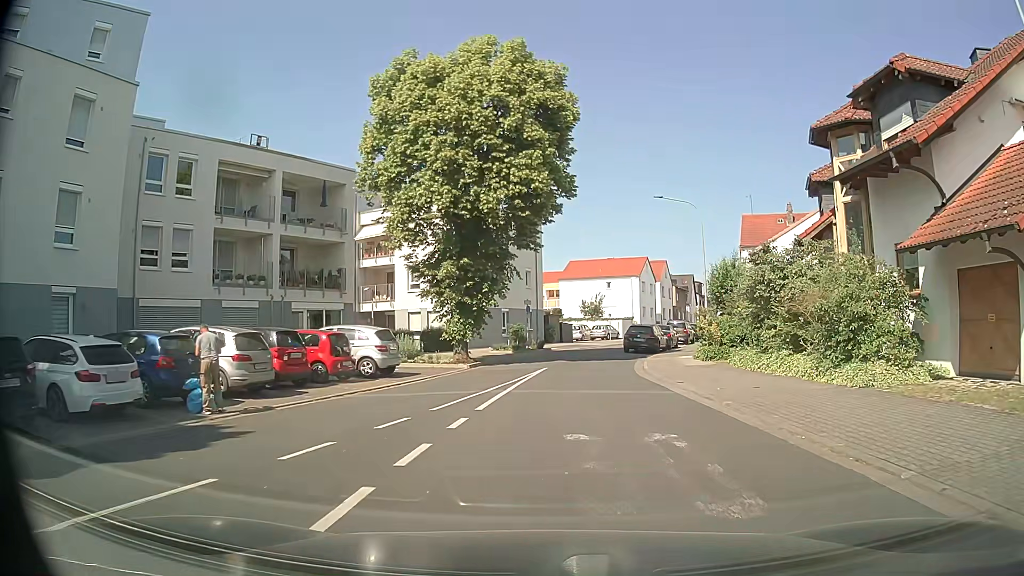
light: Day
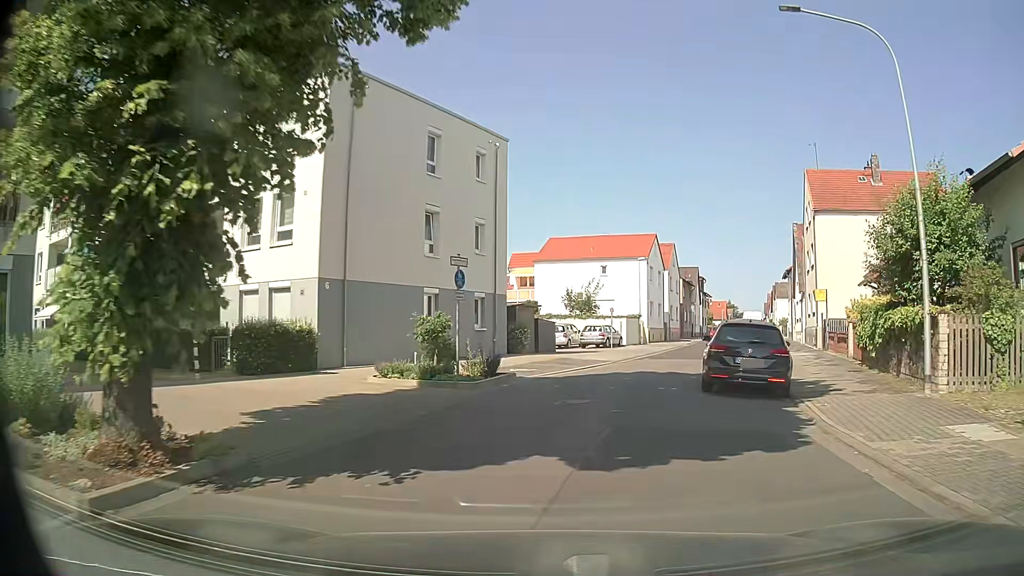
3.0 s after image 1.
(+0.1, +21.7) m; +2°
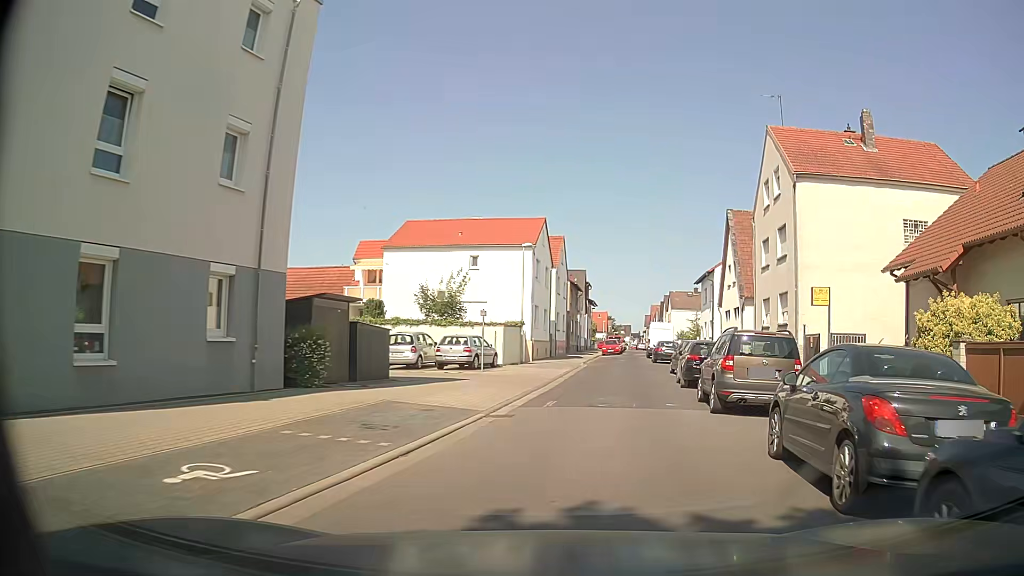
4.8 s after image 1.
(+0.9, +13.5) m; +11°
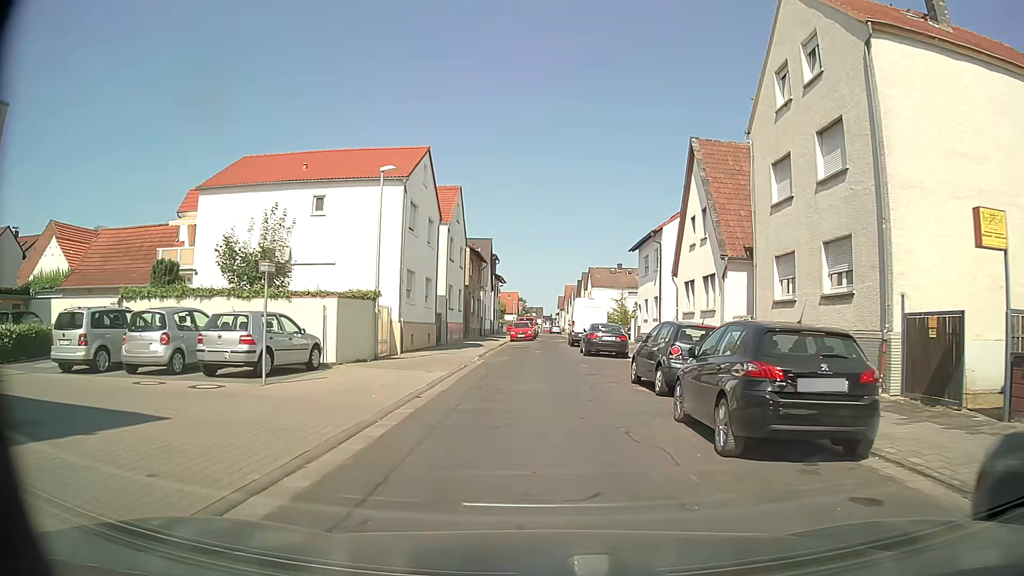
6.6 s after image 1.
(+1.2, +13.5) m; +9°
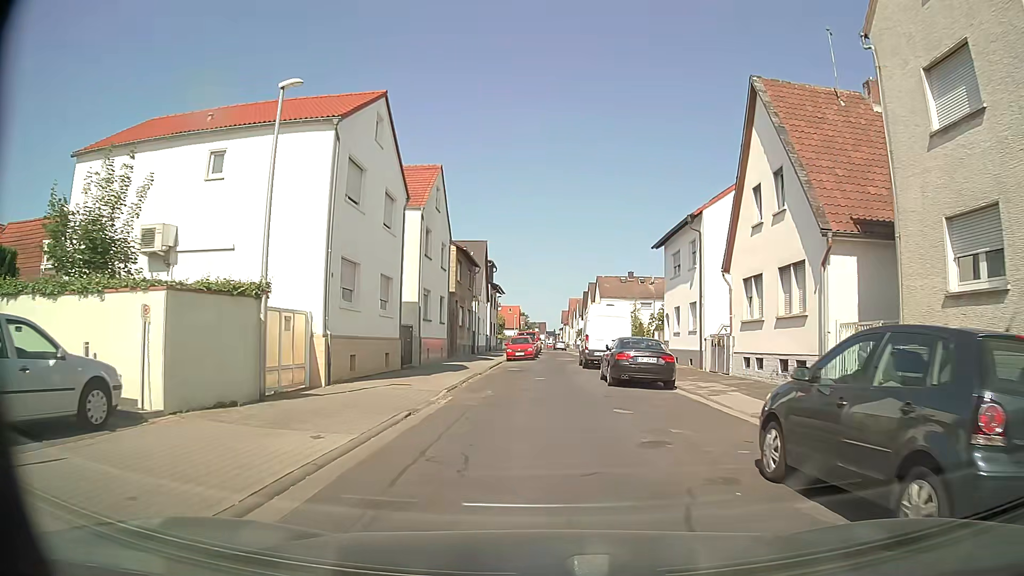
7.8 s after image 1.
(-0.3, +9.3) m; -1°
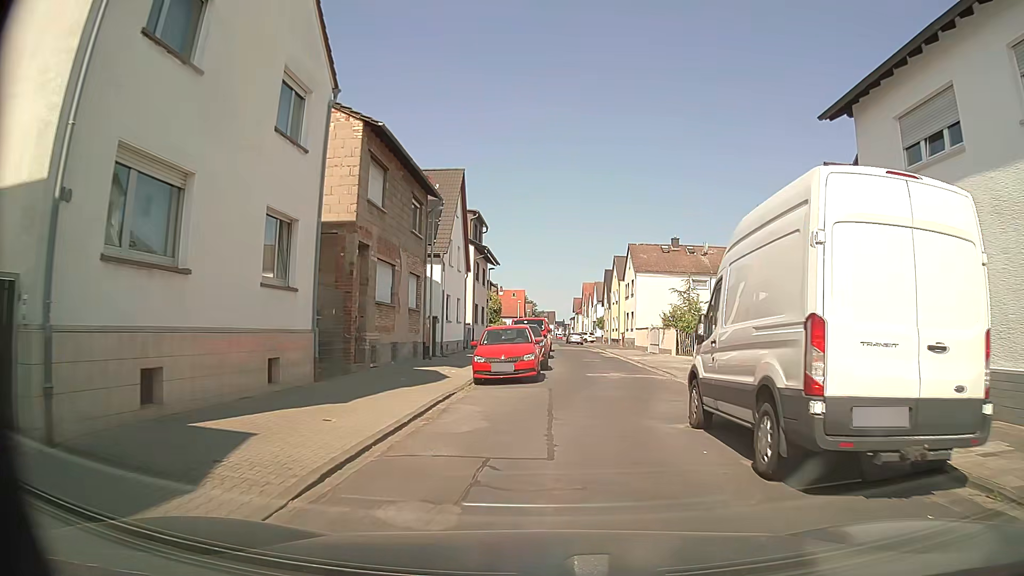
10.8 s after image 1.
(-0.3, +23.5) m; -1°
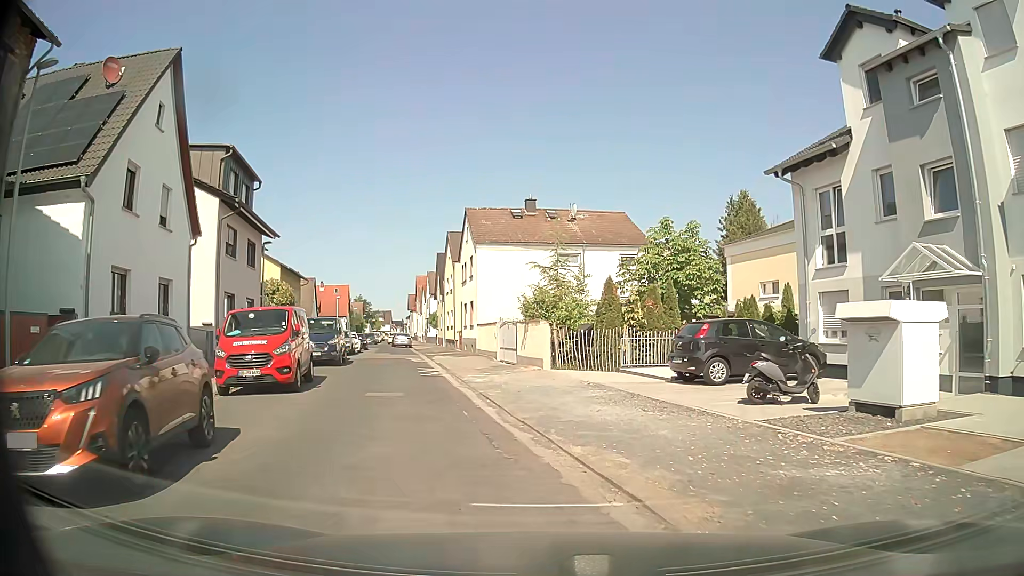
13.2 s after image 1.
(+1.6, +17.0) m; +13°
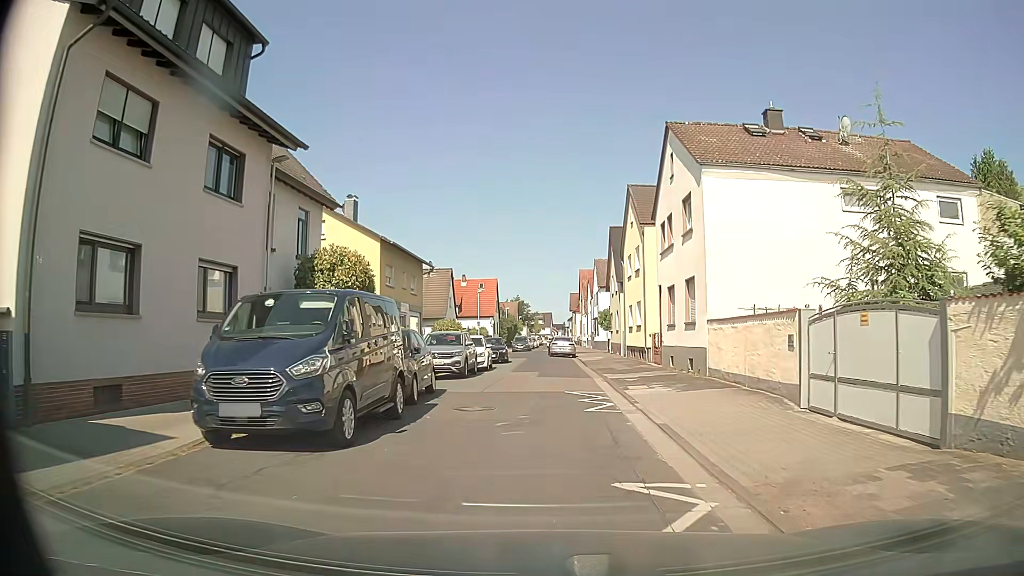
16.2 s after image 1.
(-3.1, +18.8) m; -12°
(0, +10) (0, +20) (0, +30) (-1, +40) (-2, +50) (-1, +60) (0, +70) (0, +80) (0, +90) (0, +100) m
